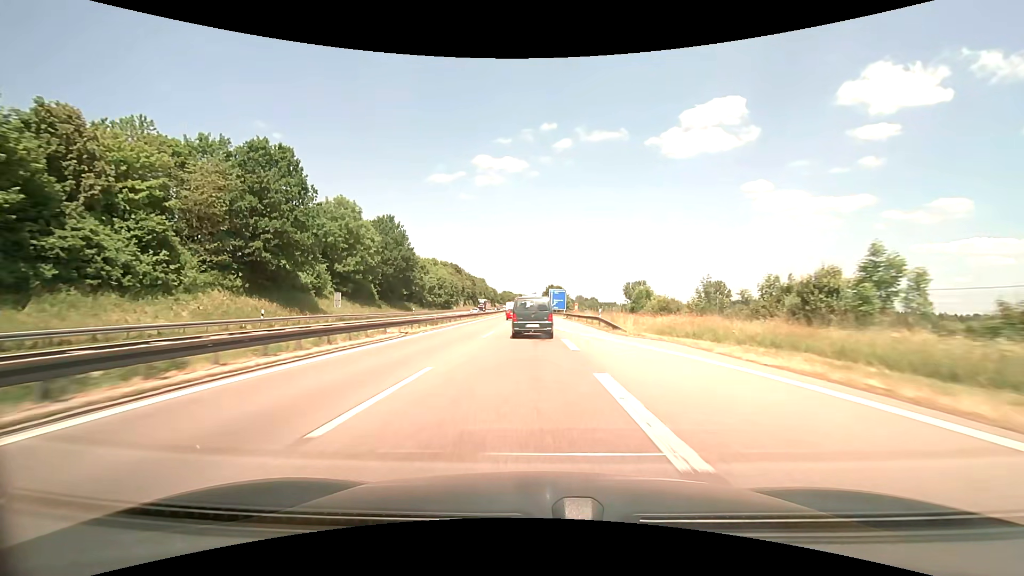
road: motorway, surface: asphalt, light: Day
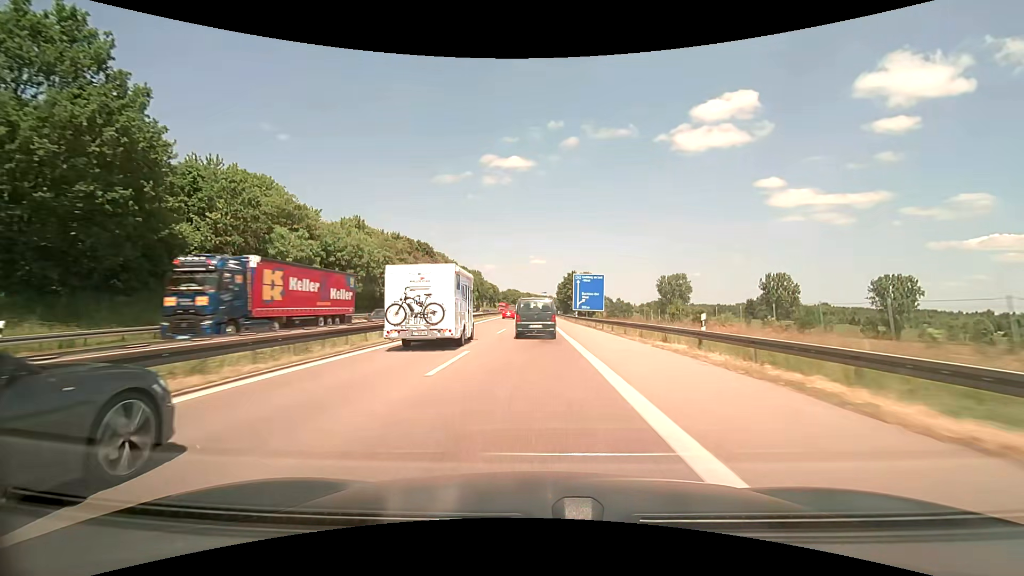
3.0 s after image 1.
(-0.5, +67.0) m; -1°
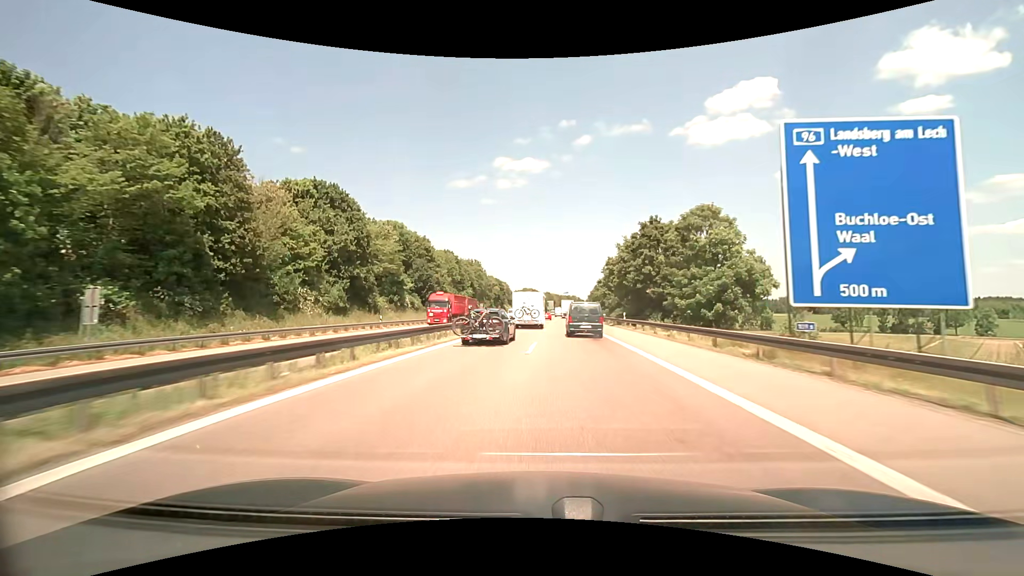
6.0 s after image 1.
(-1.3, +66.5) m; -2°
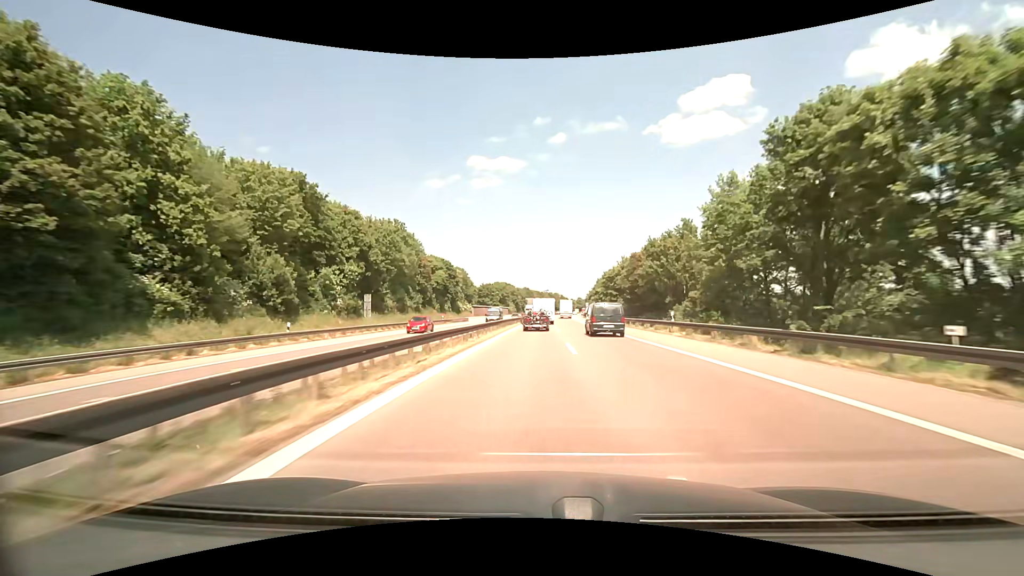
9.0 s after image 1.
(+0.9, +72.1) m; +2°
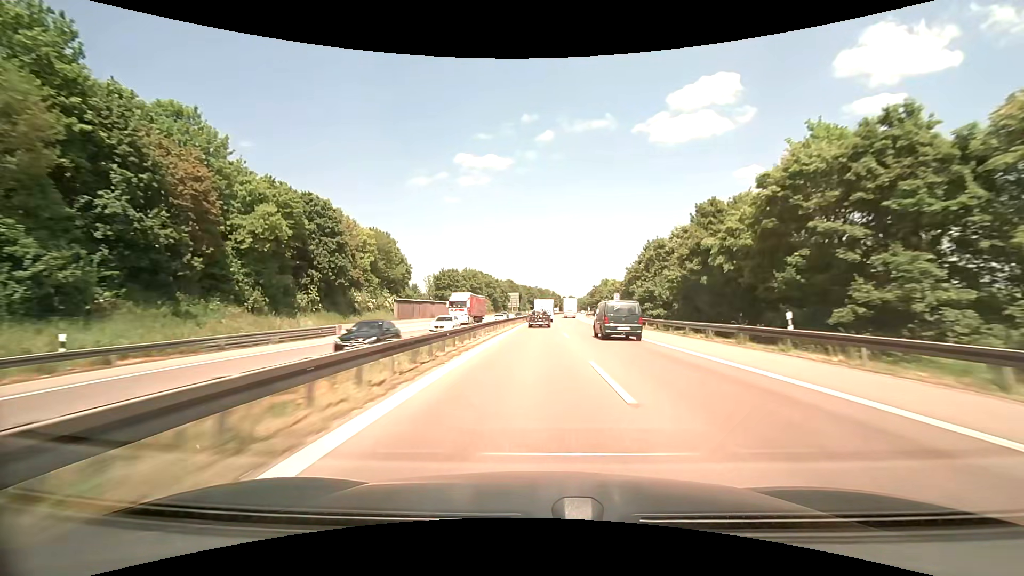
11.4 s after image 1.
(+0.7, +63.2) m; +2°
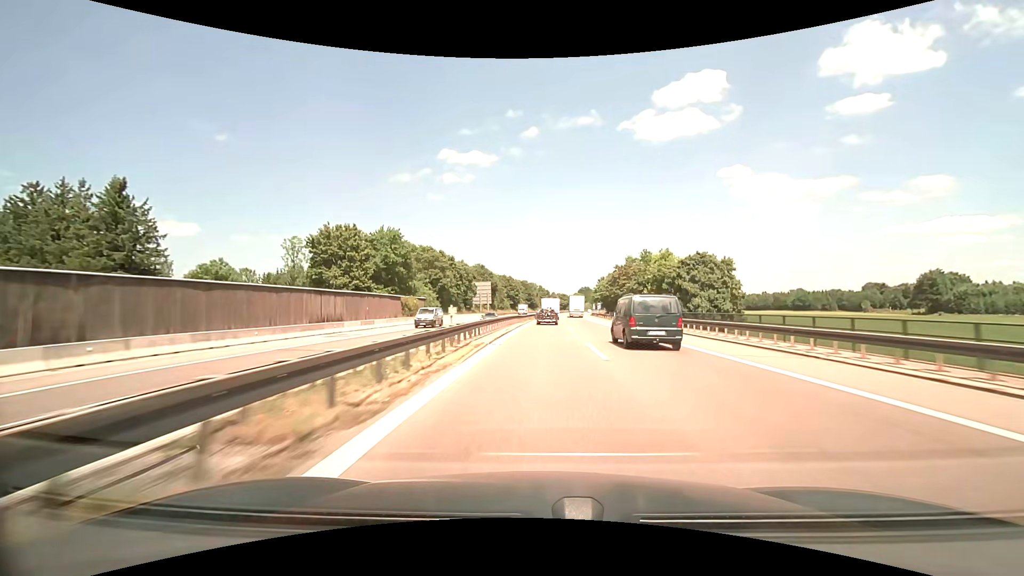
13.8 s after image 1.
(+0.4, +66.2) m; +1°
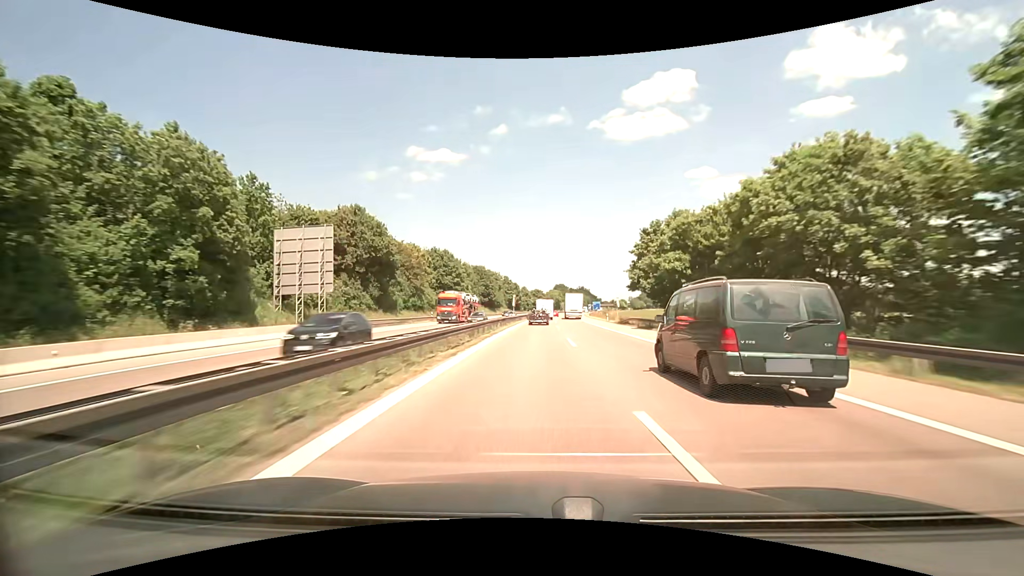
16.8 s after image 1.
(+2.9, +84.9) m; +4°
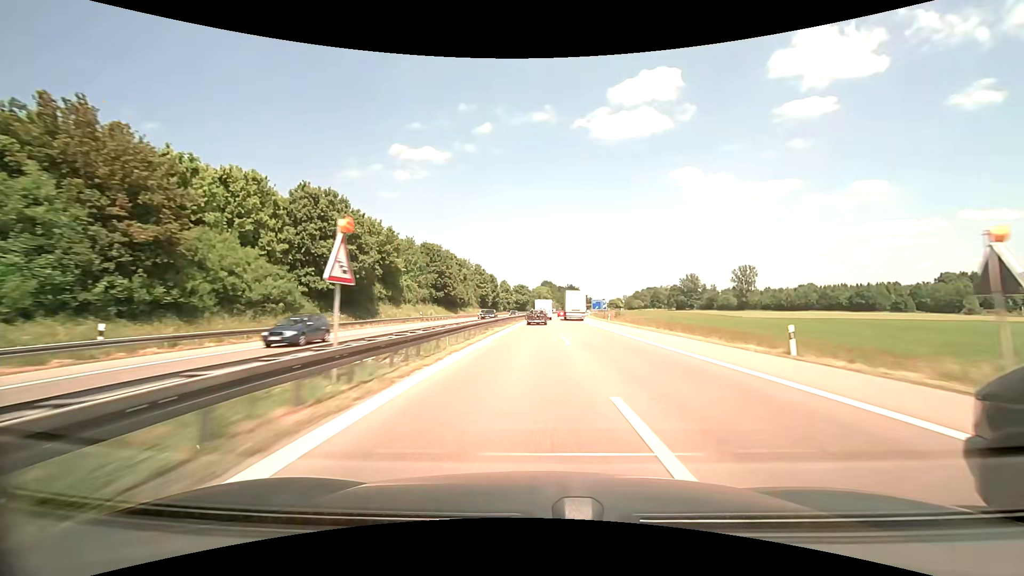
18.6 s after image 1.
(+0.9, +53.0) m; +2°
(0, +10) (0, +20) (0, +30) (0, +40) (0, +50) (0, +60) (+1, +70) (+1, +80) (+1, +90) (+2, +100) m
